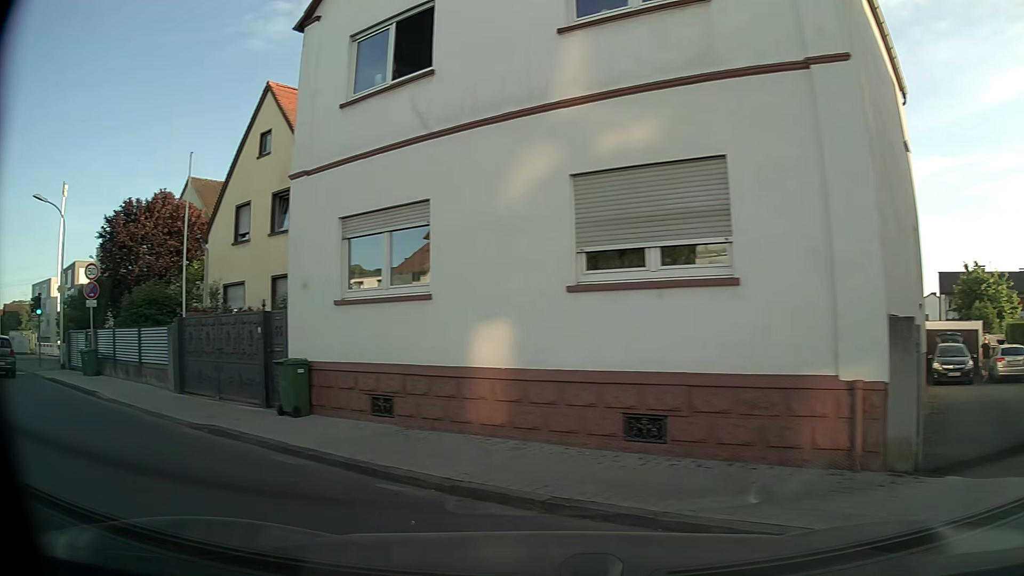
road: residential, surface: asphalt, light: Day
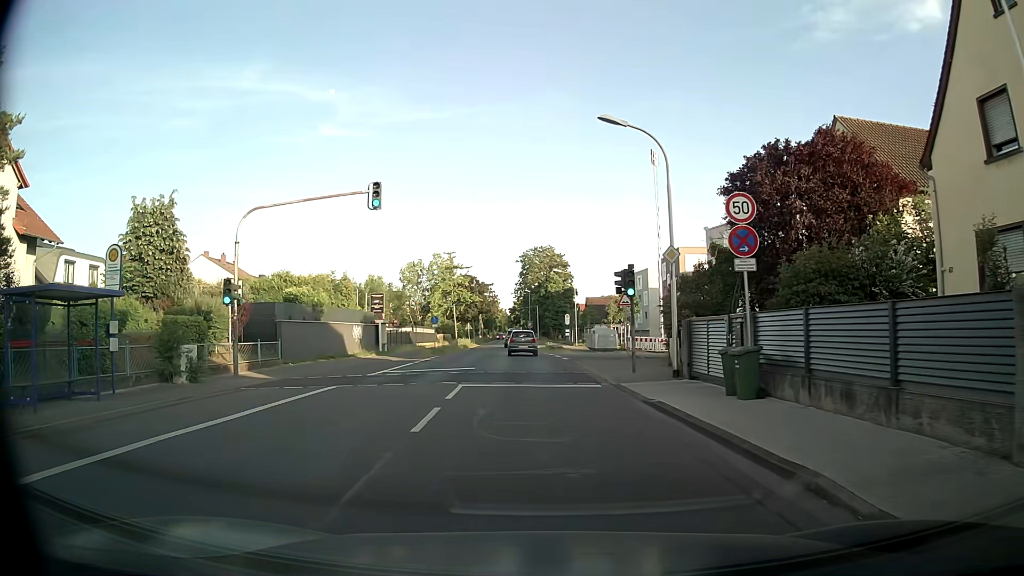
(-6.9, +9.0) m; -54°
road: tertiary
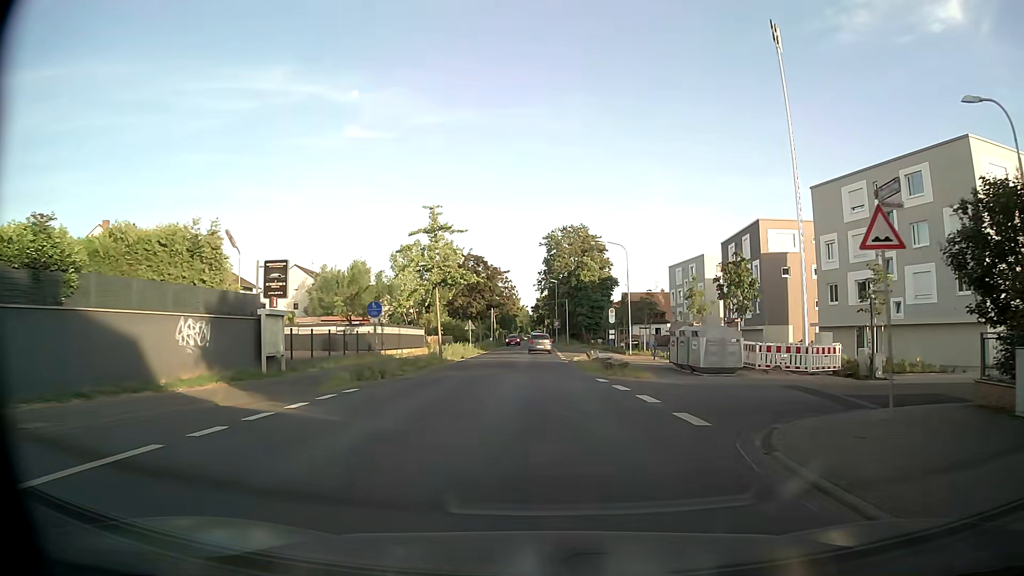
(-0.5, +24.4) m; -2°
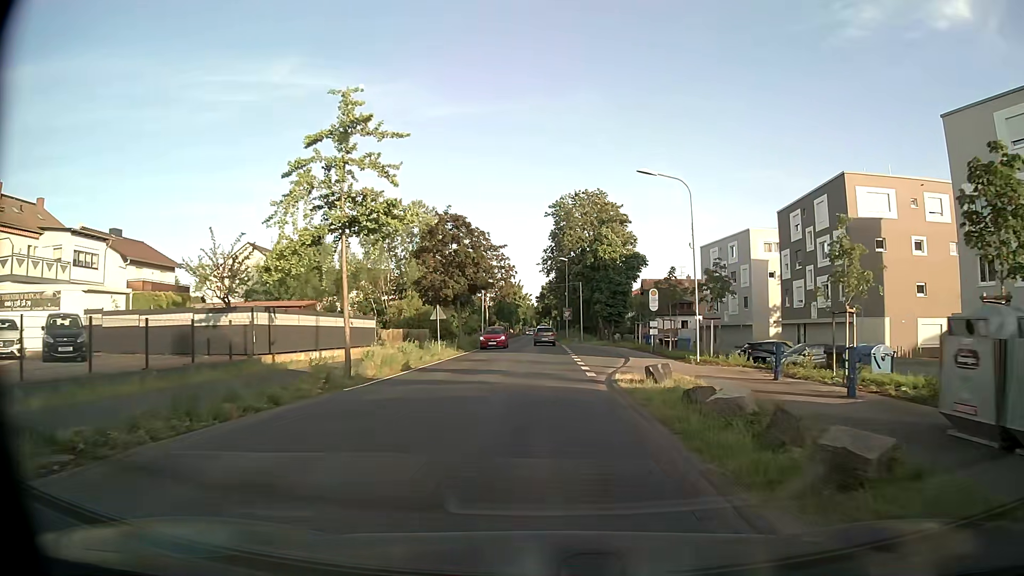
(0.0, +18.9) m; 0°
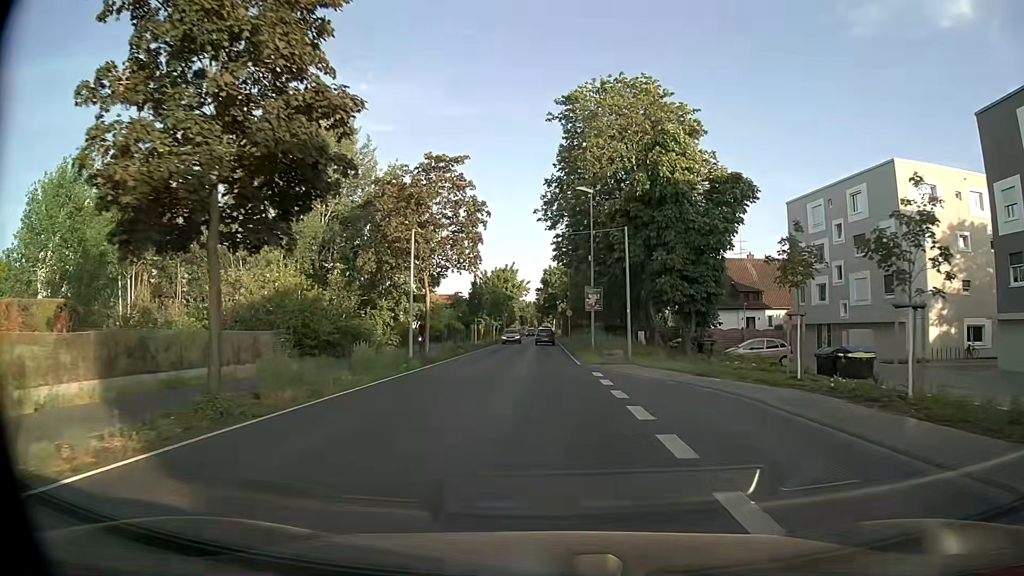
(0.0, +33.4) m; 0°
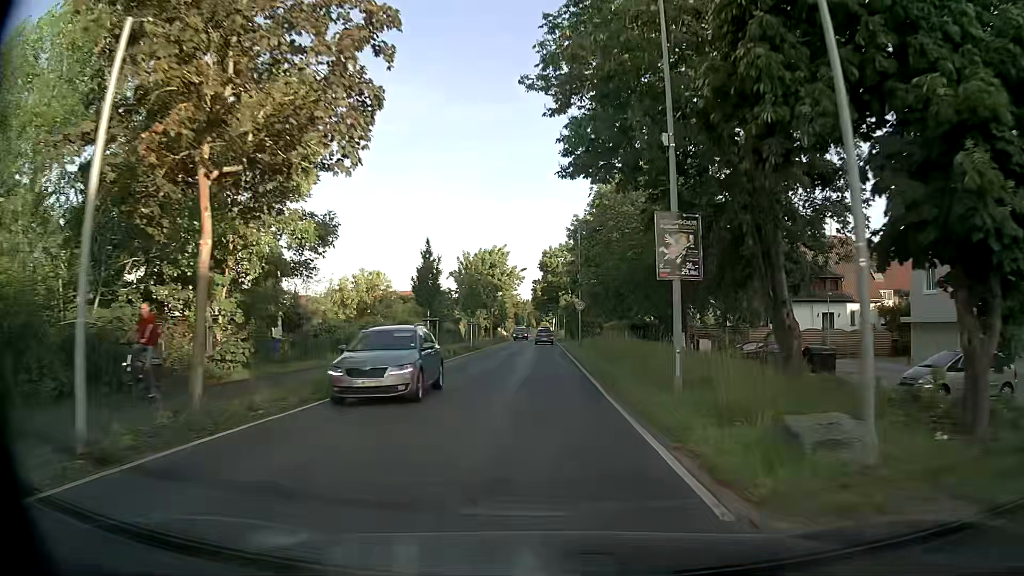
(0.0, +21.0) m; 0°
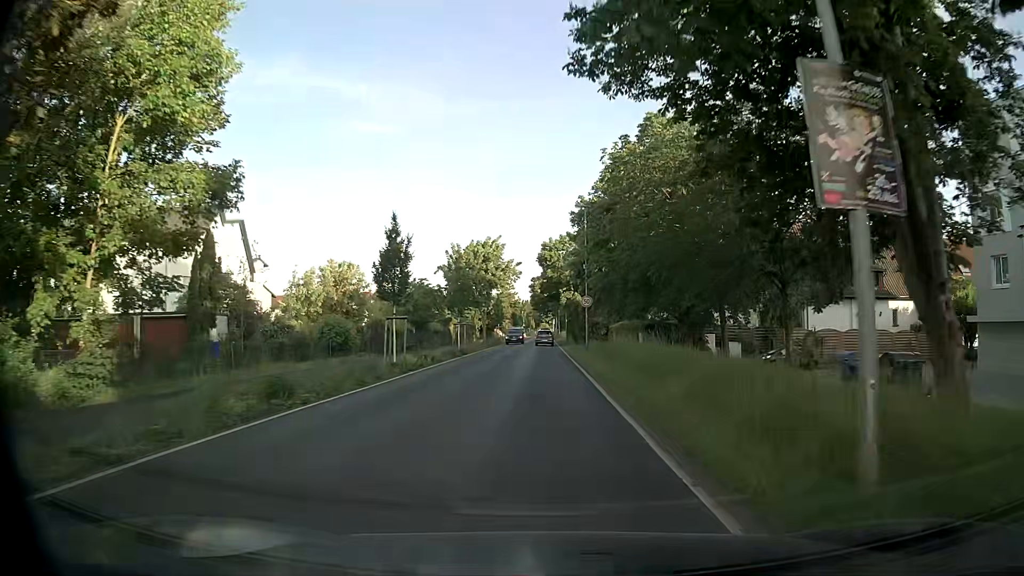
(0.0, +7.2) m; 0°
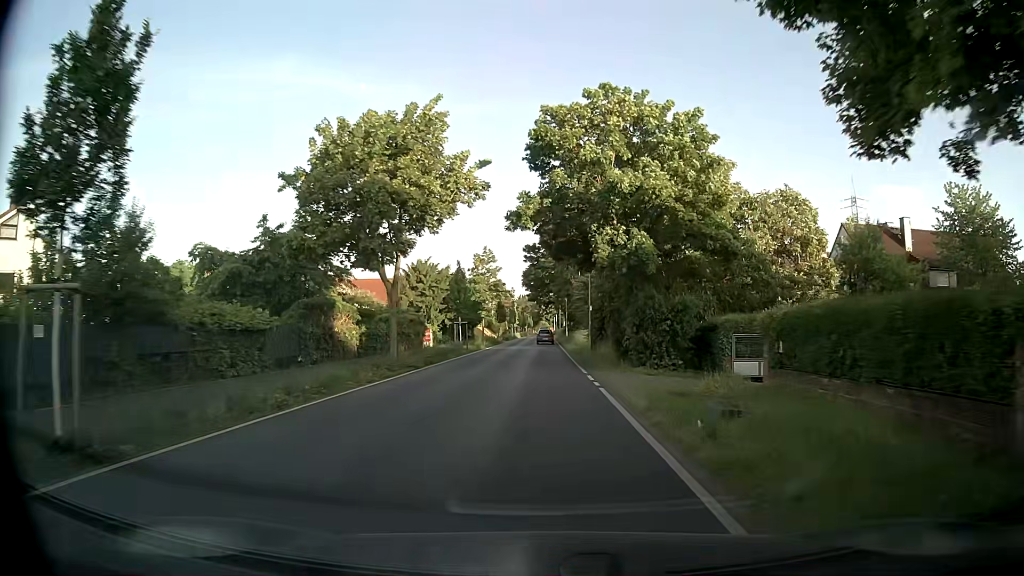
(+0.1, +37.0) m; 0°
(0, +10) (0, +20) (0, +30) (0, +40) (0, +50) (0, +60) (0, +70) (0, +80) (0, +90) (0, +100) m
